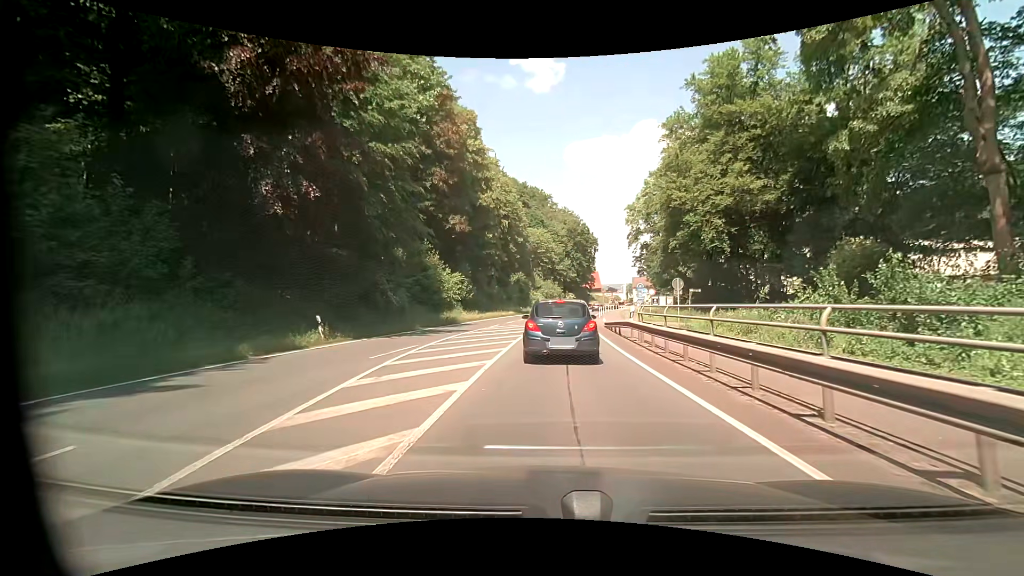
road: primary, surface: asphalt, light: Day
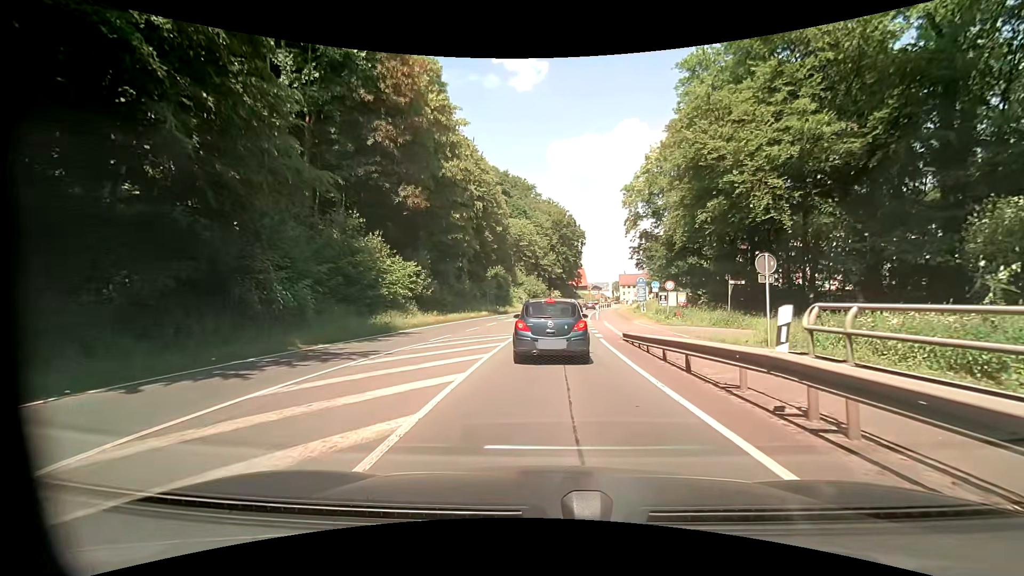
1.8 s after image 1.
(+0.1, +12.9) m; +1°
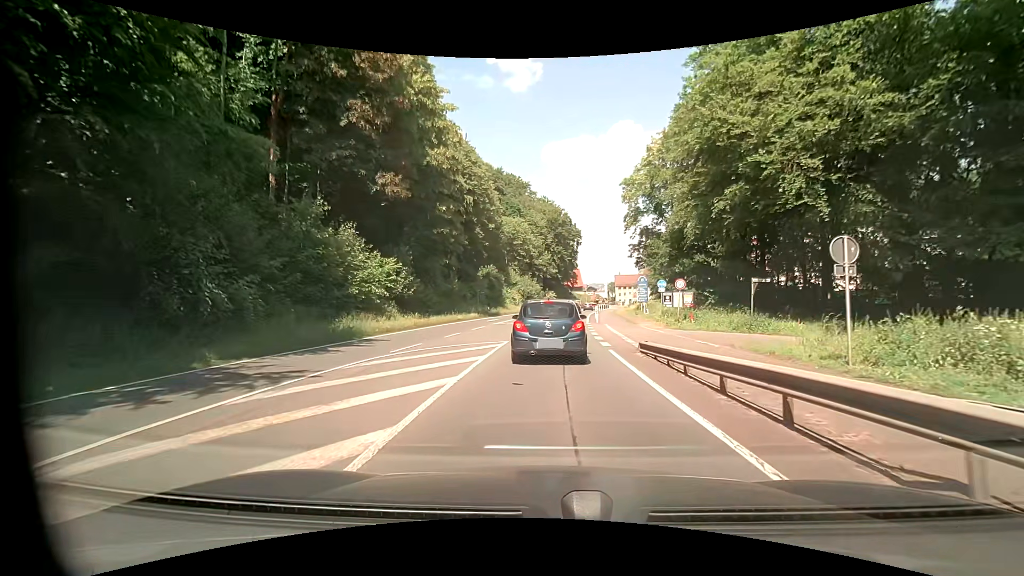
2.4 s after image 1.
(0.0, +4.2) m; 0°
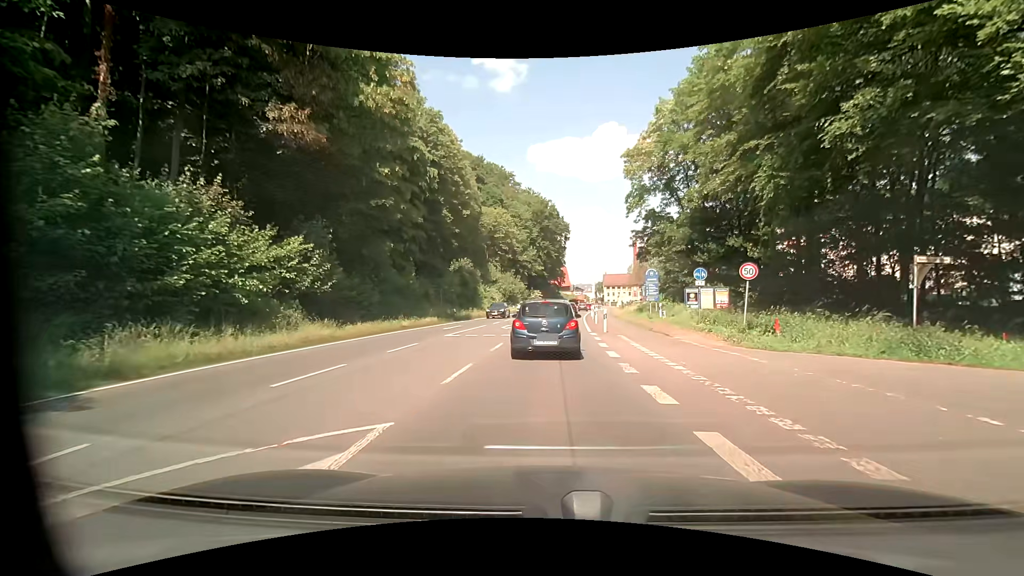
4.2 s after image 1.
(+0.3, +12.5) m; +2°
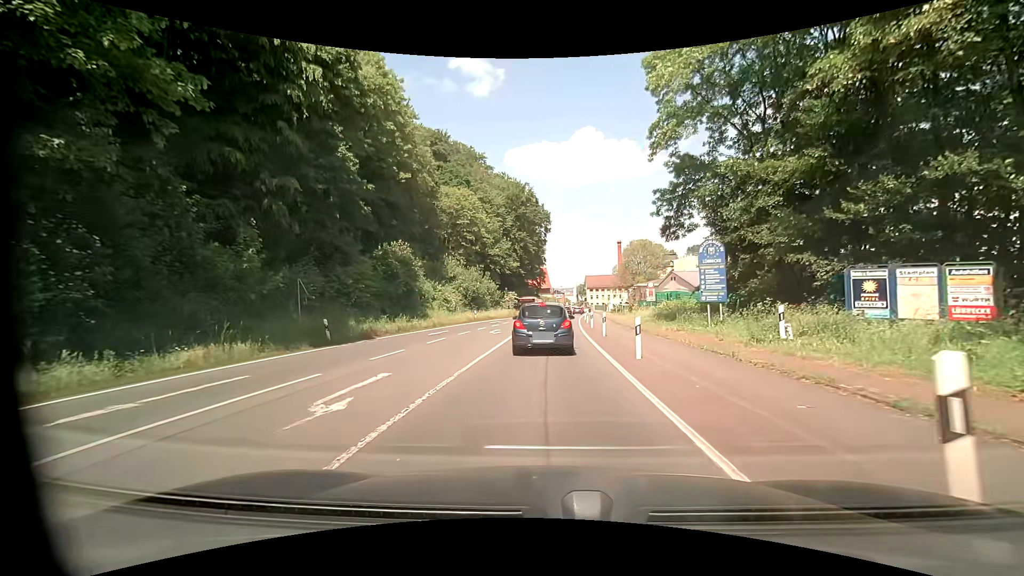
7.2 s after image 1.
(+0.7, +21.4) m; +3°
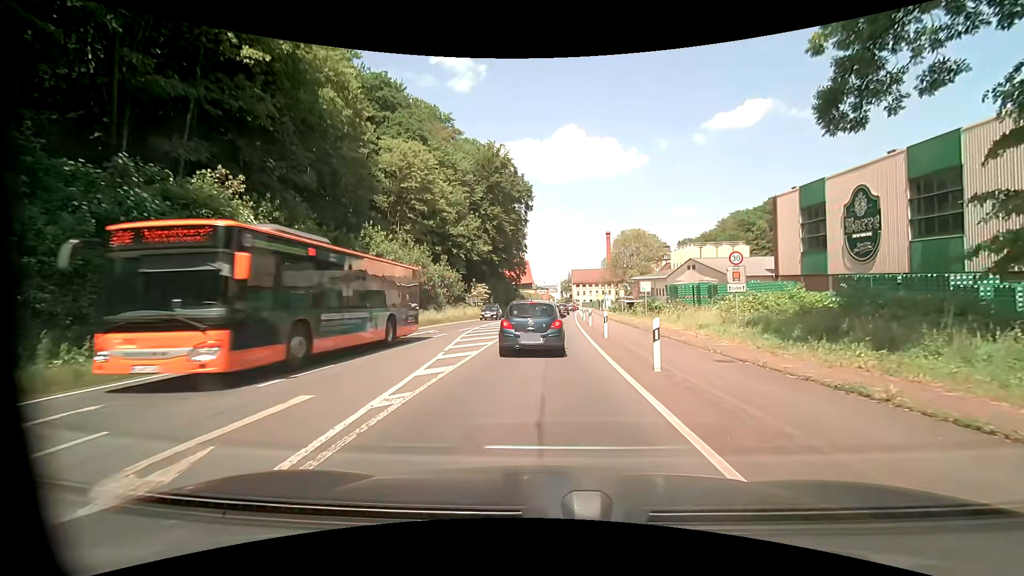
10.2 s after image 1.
(+0.4, +22.8) m; +2°
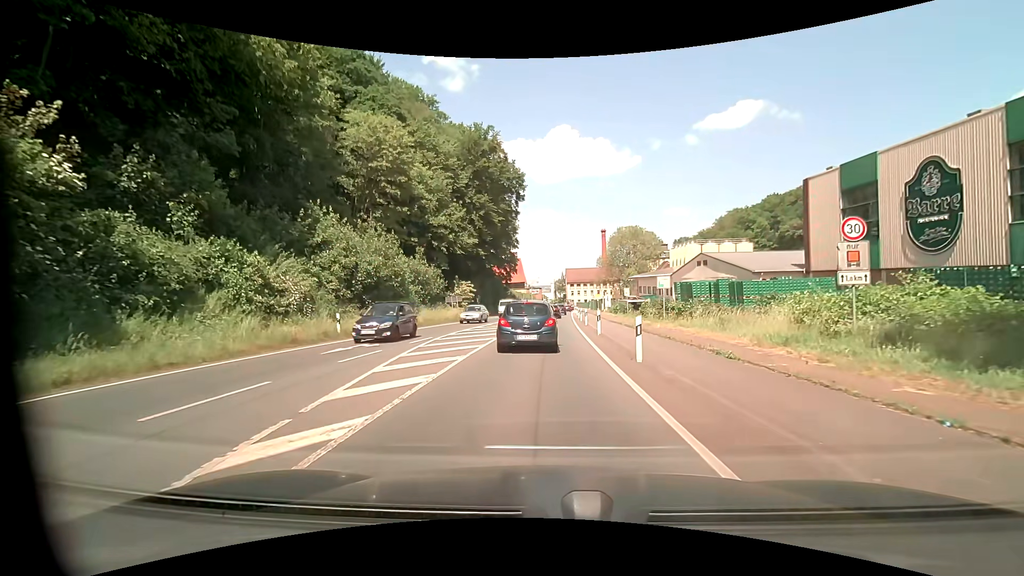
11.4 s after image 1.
(+0.1, +8.5) m; +1°
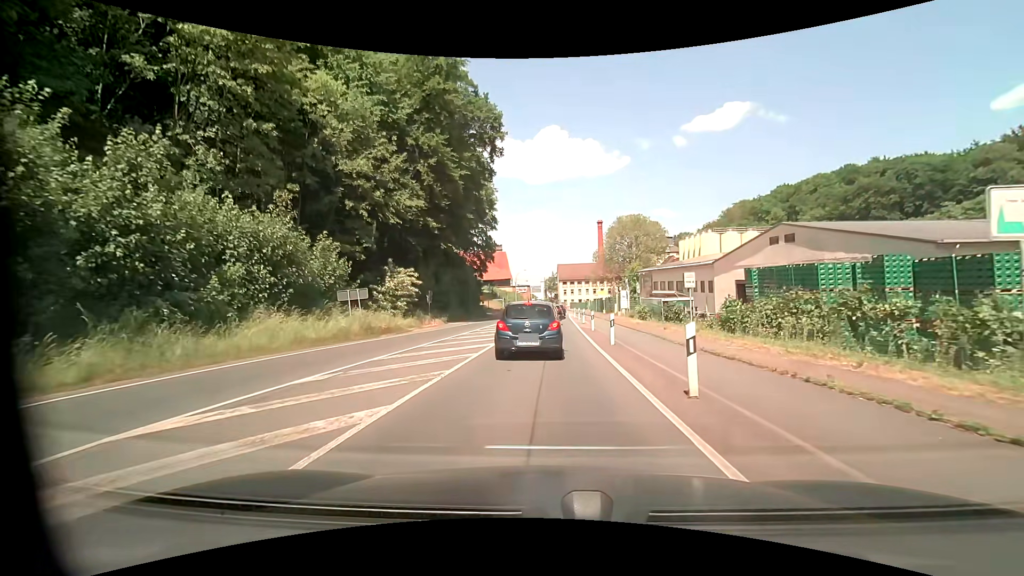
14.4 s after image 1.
(+0.5, +24.8) m; +2°
(0, +10) (0, +20) (0, +30) (0, +40) (+1, +50) (+1, +60) (+1, +70) (+2, +80) (+2, +90) (+3, +100) m
